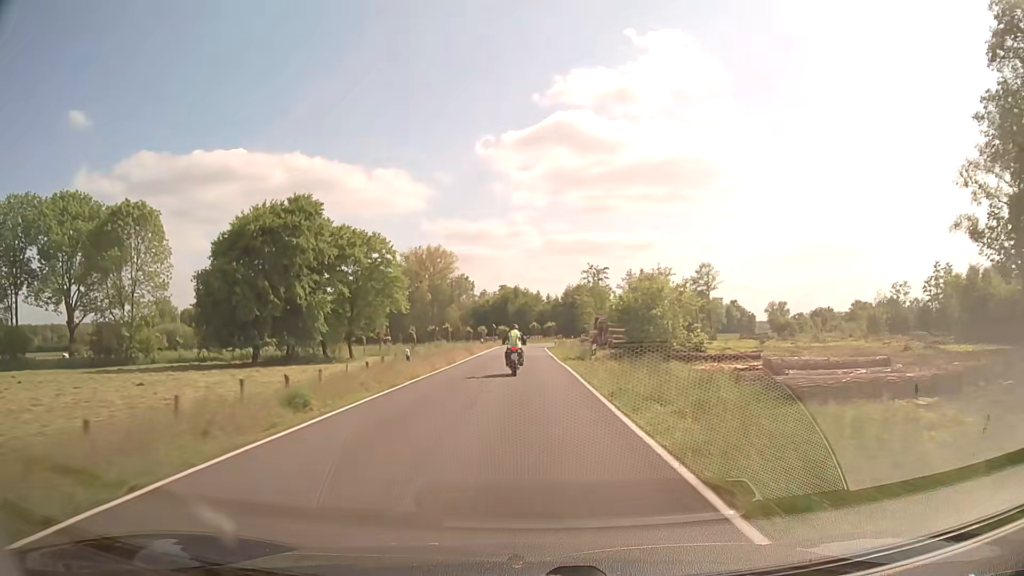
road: secondary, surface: asphalt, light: Day
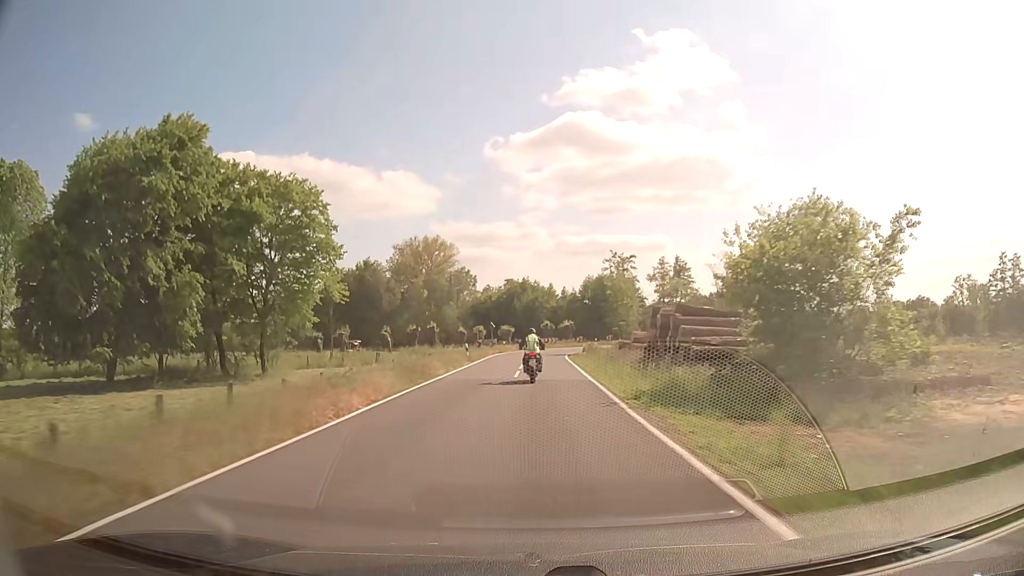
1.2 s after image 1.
(-0.1, +23.5) m; -1°
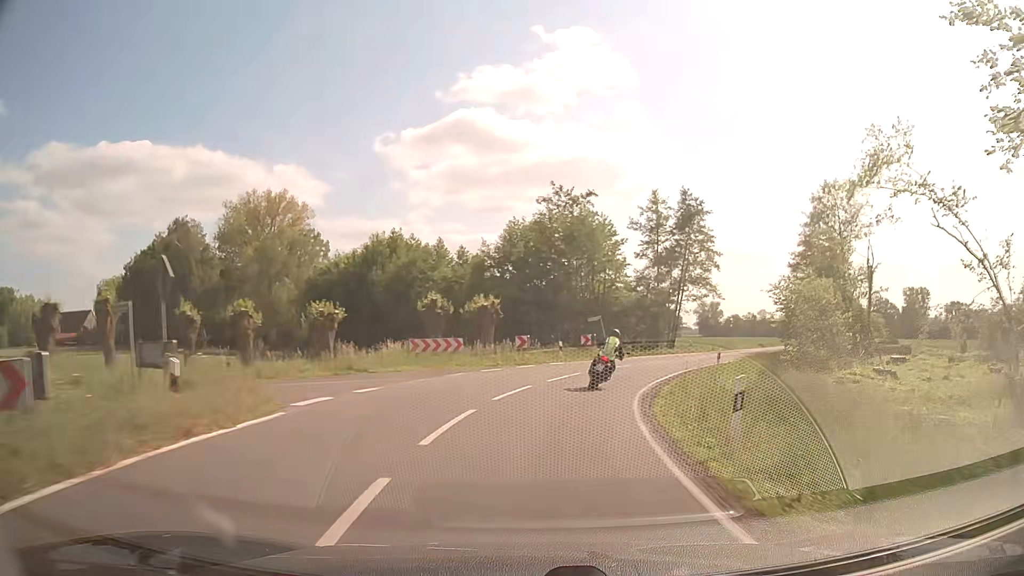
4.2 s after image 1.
(+0.8, +51.3) m; +9°
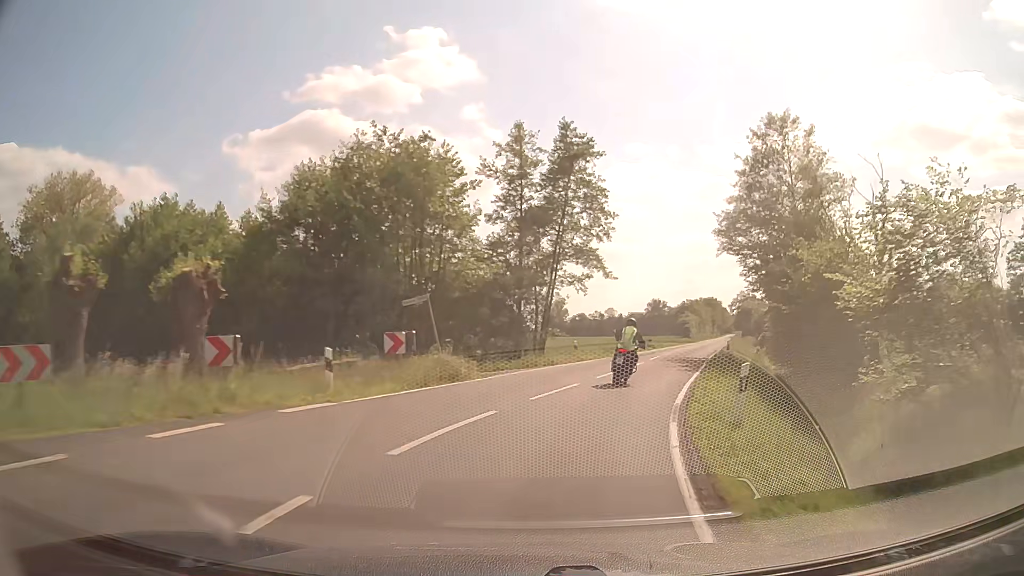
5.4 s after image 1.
(+2.1, +18.5) m; +14°
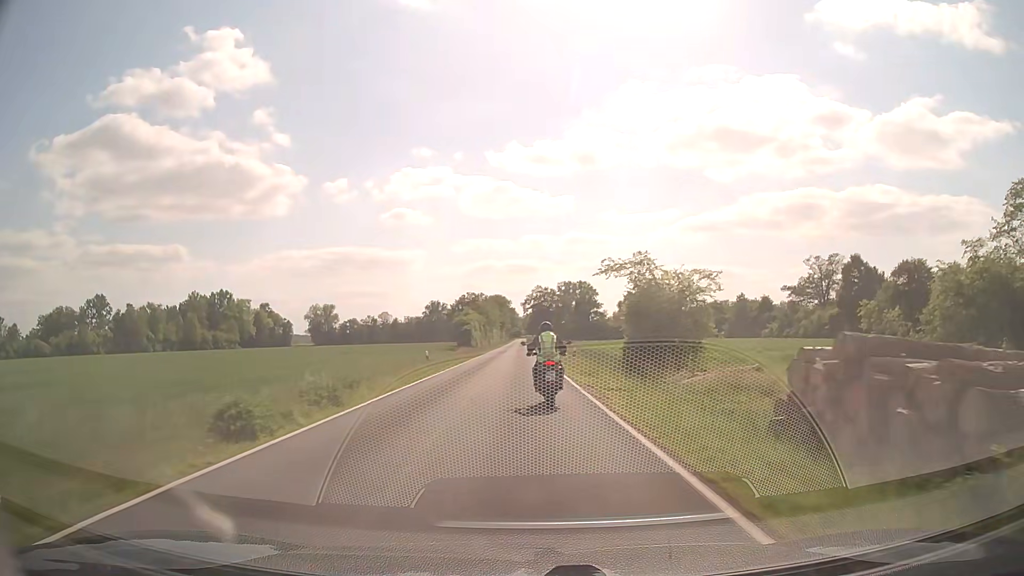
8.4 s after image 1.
(+11.7, +47.1) m; +19°
(0, +10) (0, +20) (0, +30) (0, +40) (0, +50) (-1, +60) (-1, +70) (-1, +80) (-1, +90) (-1, +100) m
